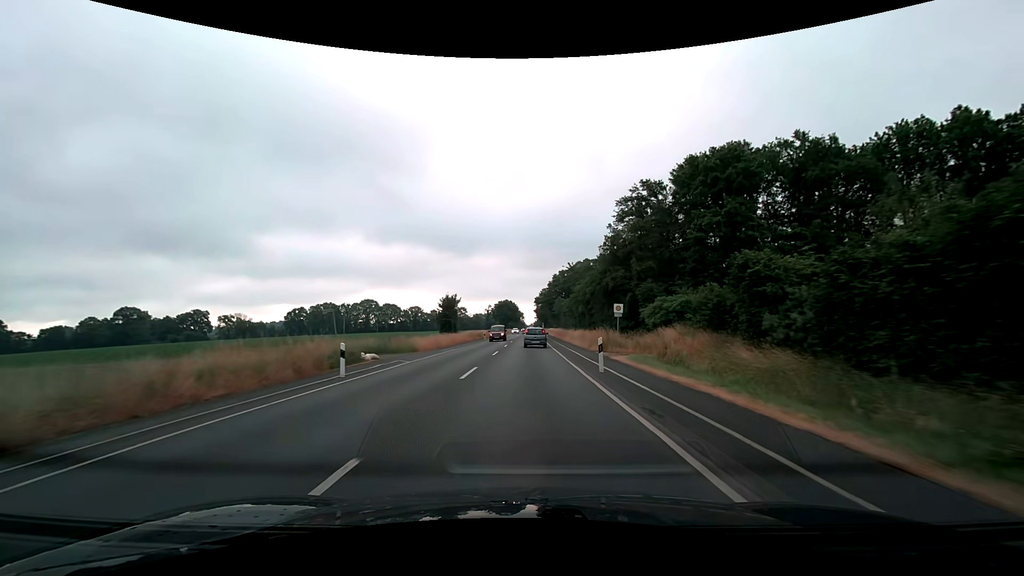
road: secondary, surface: asphalt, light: Day
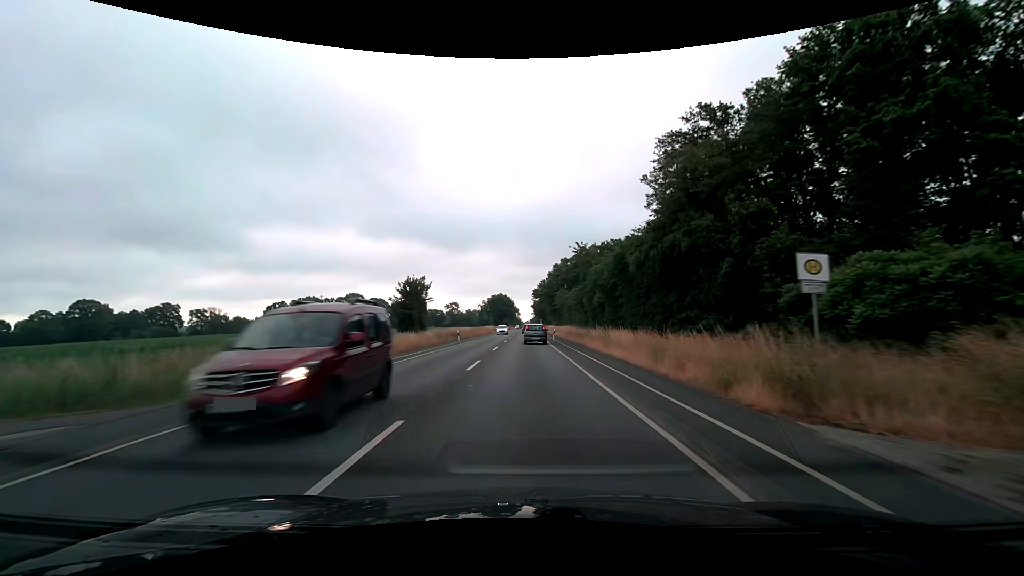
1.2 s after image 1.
(+0.1, +22.6) m; 0°
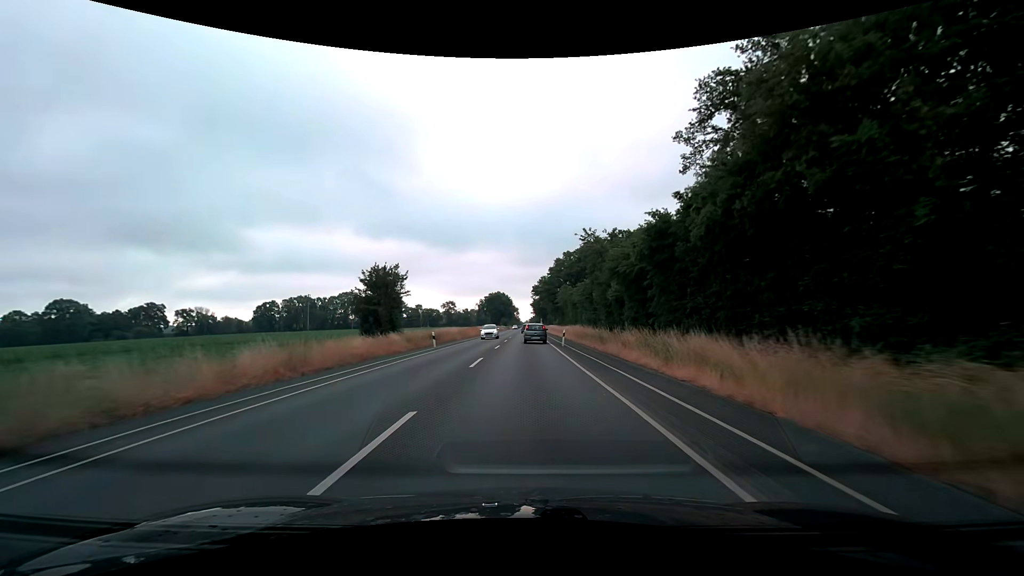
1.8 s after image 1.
(0.0, +11.3) m; 0°
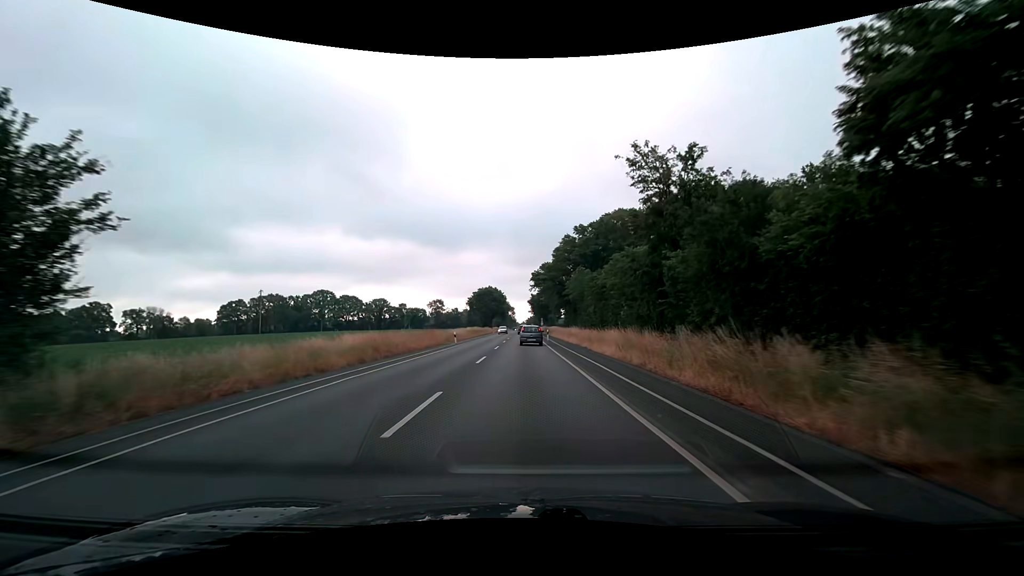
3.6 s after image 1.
(+0.1, +34.0) m; 0°
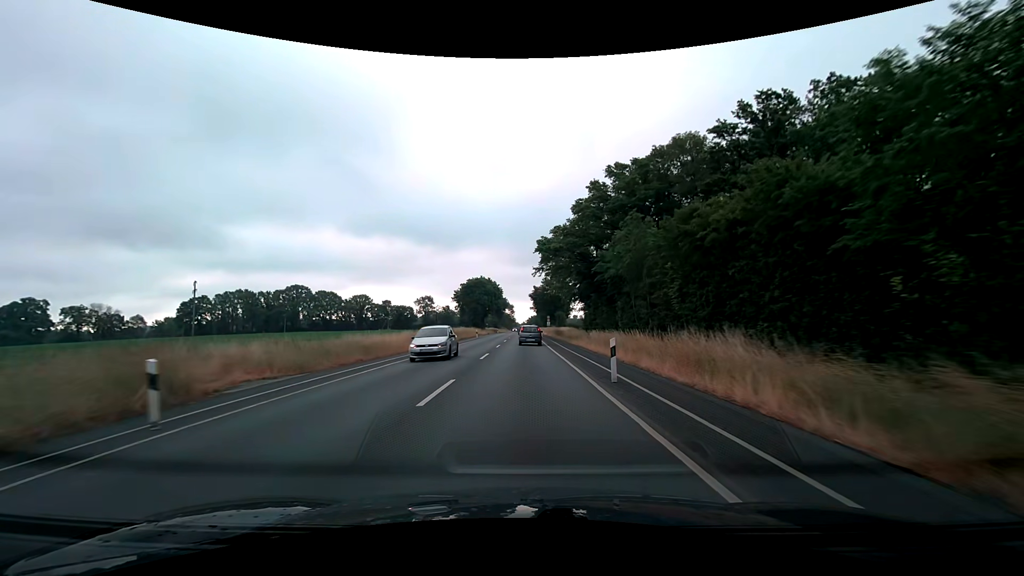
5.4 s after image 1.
(0.0, +34.3) m; 0°
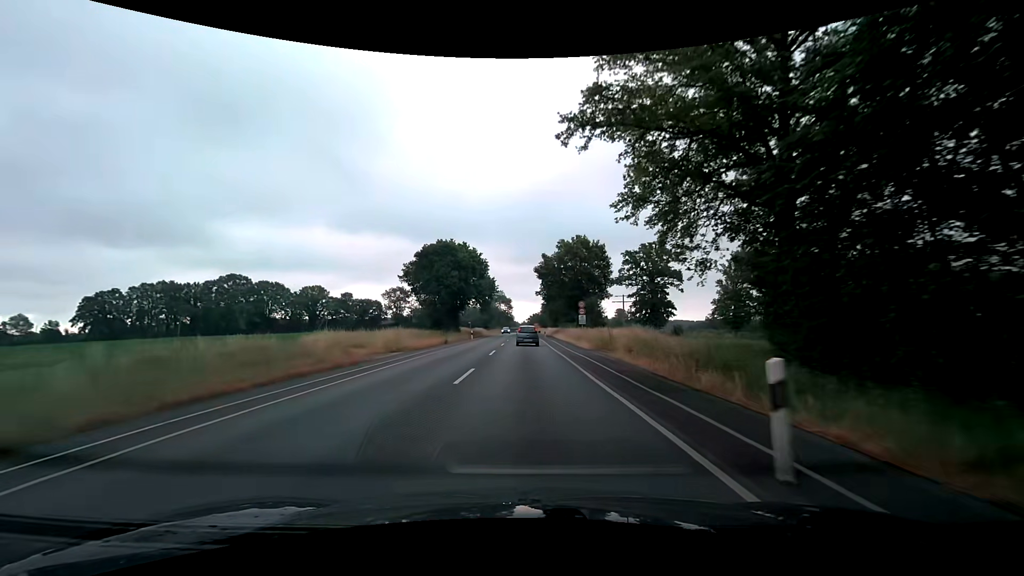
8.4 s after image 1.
(-0.3, +57.4) m; 0°
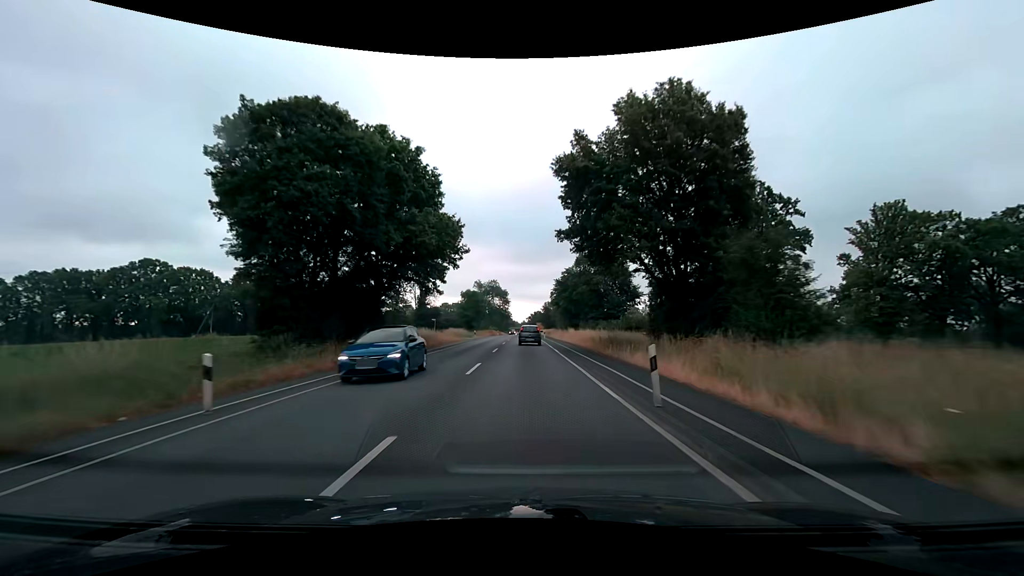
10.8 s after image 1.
(-0.1, +46.1) m; 0°
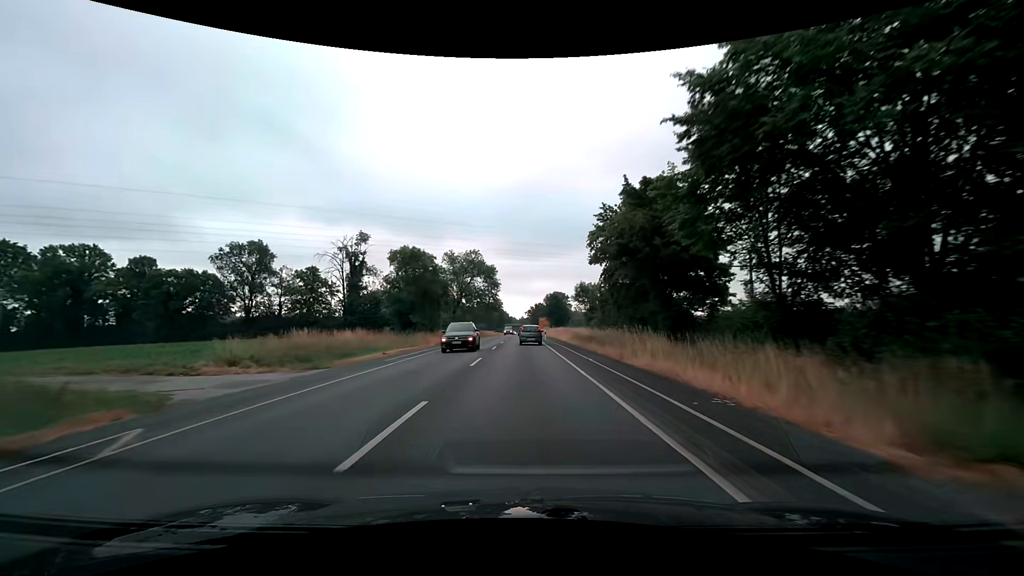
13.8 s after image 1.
(+0.1, +57.8) m; 0°
(0, +10) (0, +20) (0, +30) (0, +40) (0, +50) (0, +60) (0, +70) (0, +80) (0, +90) (0, +100) m
